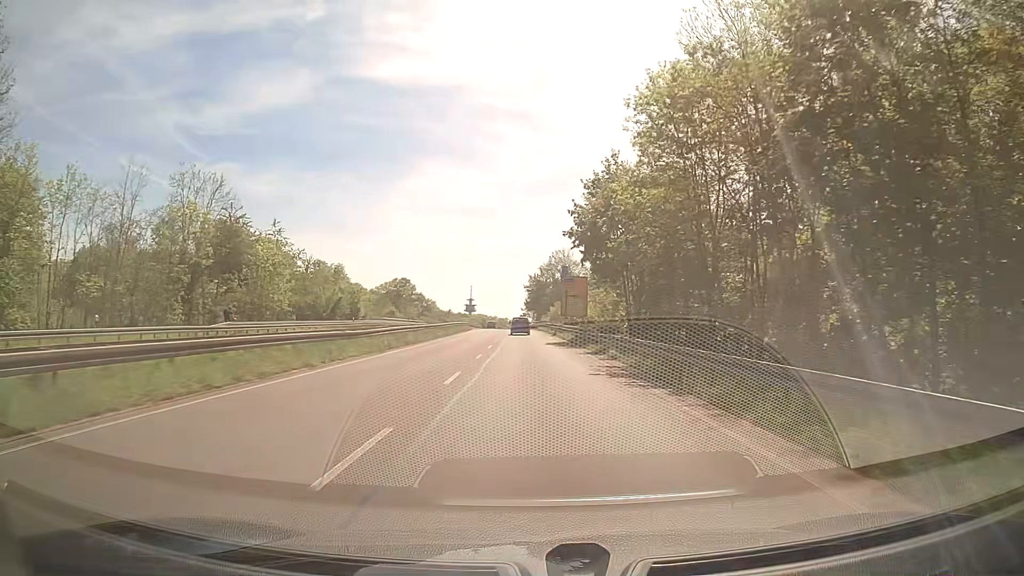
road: trunk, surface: asphalt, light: Day
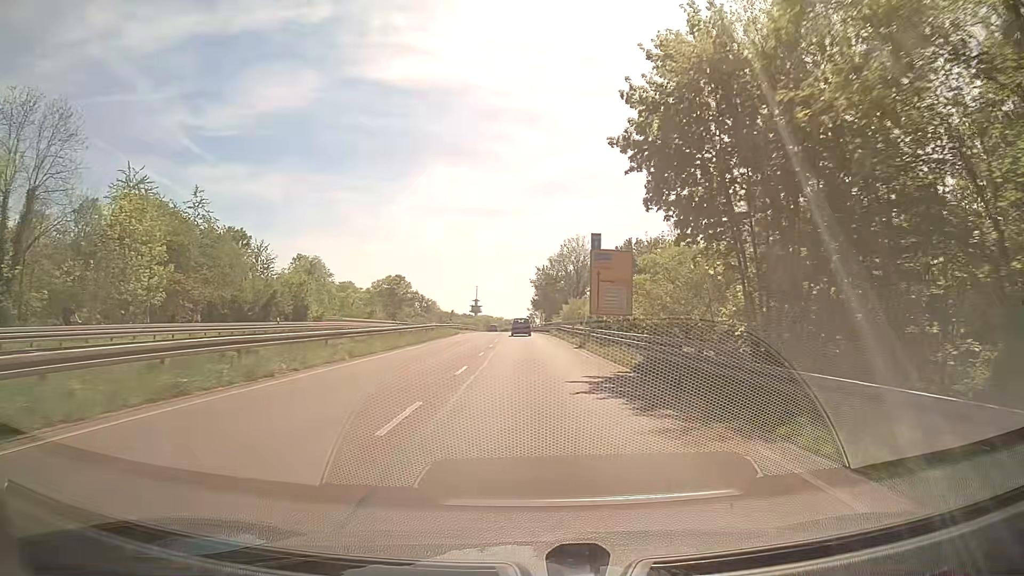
(-0.2, +24.5) m; 0°
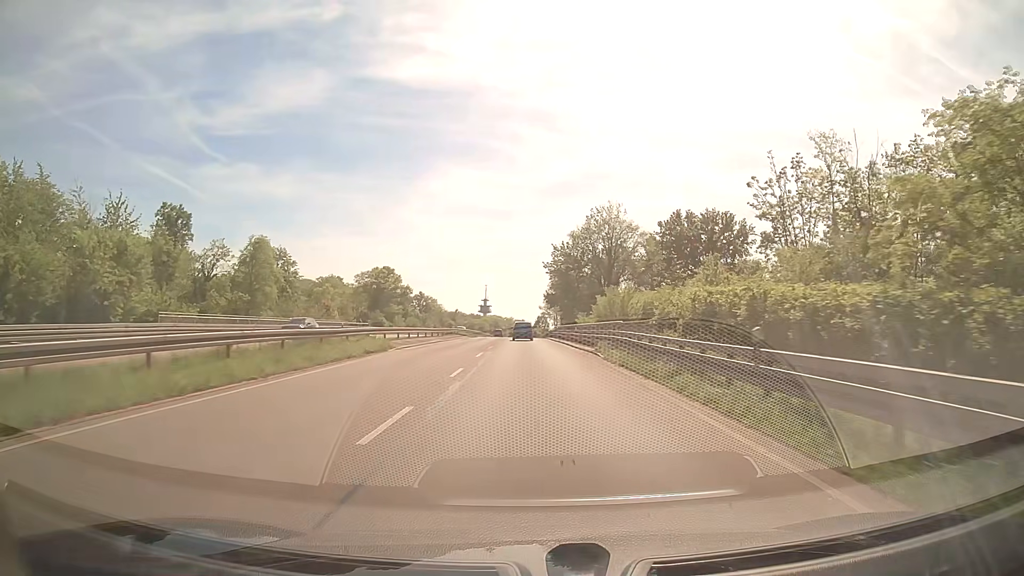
(-0.7, +36.7) m; -2°
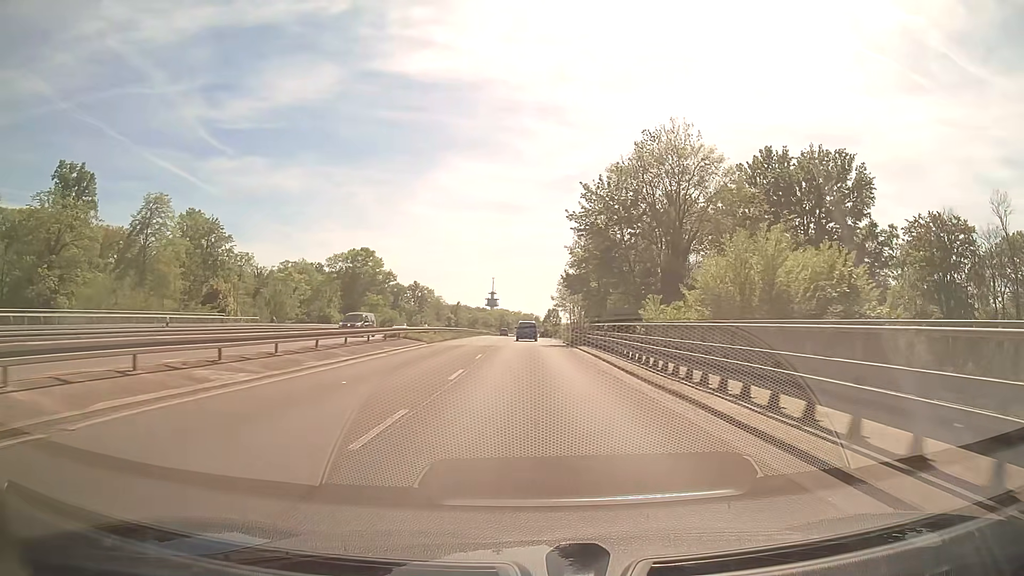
(-0.3, +36.6) m; -1°
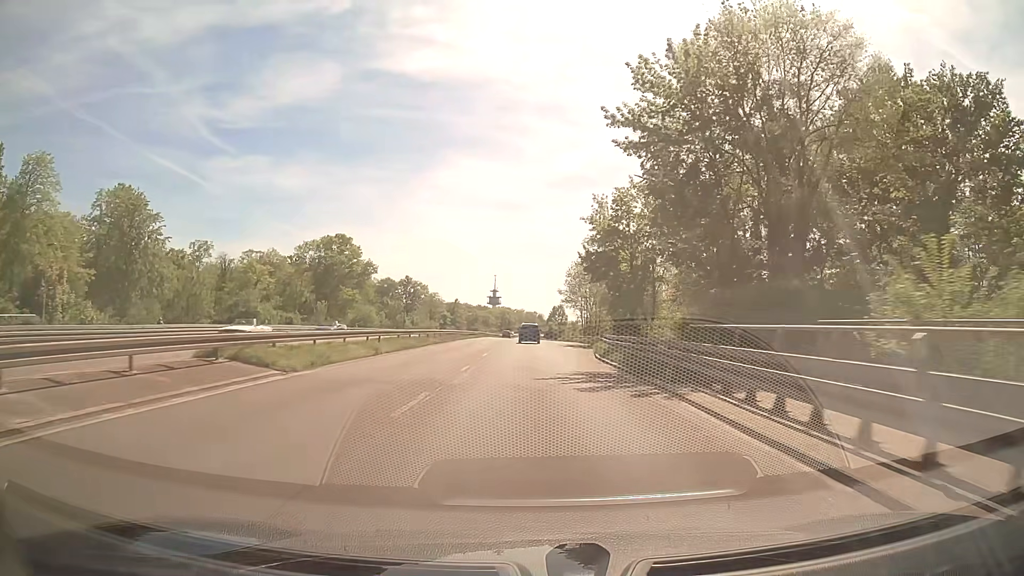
(0.0, +24.4) m; 0°
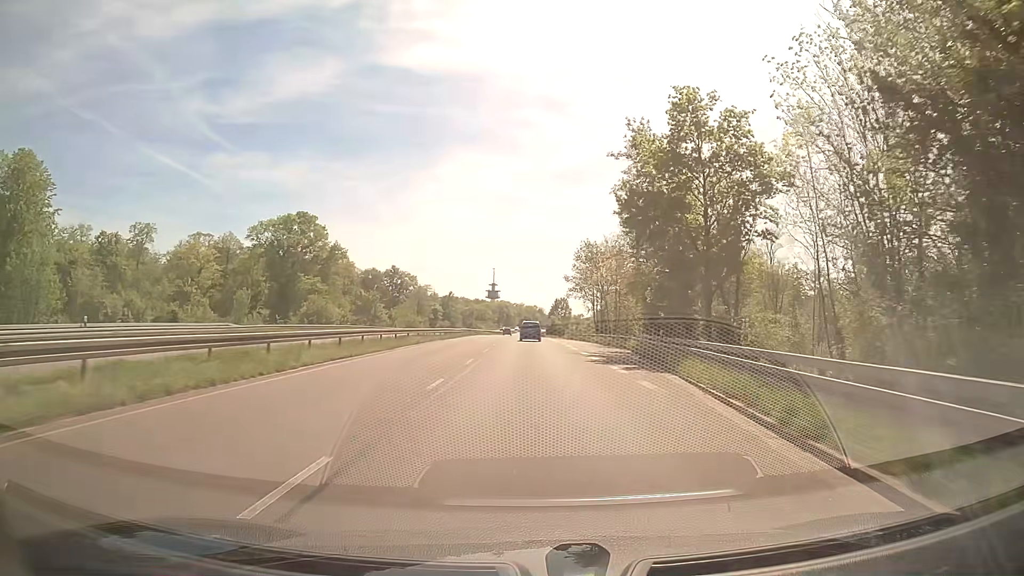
(0.0, +24.3) m; 0°
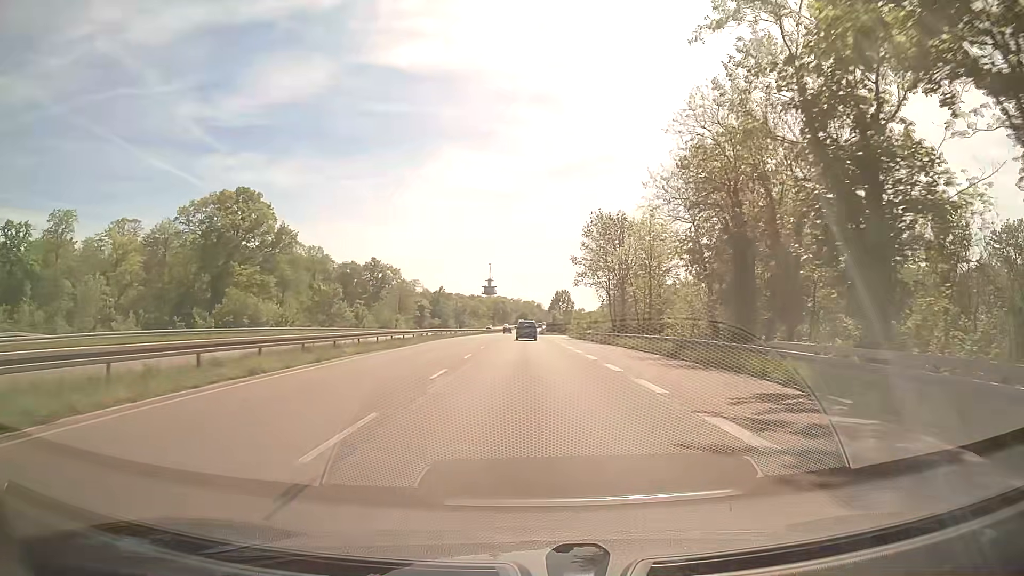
(0.0, +24.2) m; 0°
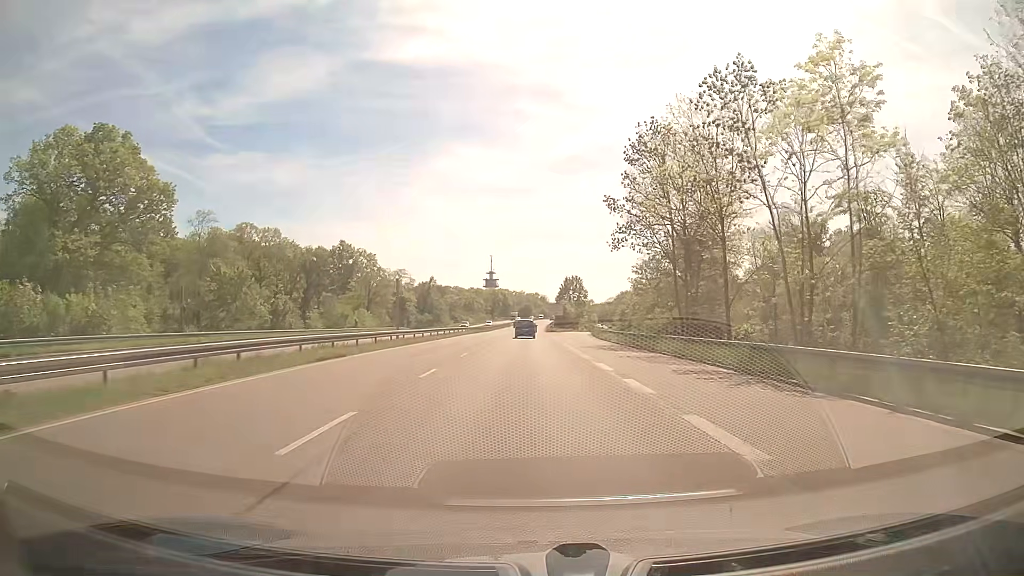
(-0.2, +36.1) m; 0°
(0, +10) (0, +20) (0, +30) (0, +40) (0, +50) (0, +60) (0, +70) (0, +80) (0, +90) (0, +100) m
